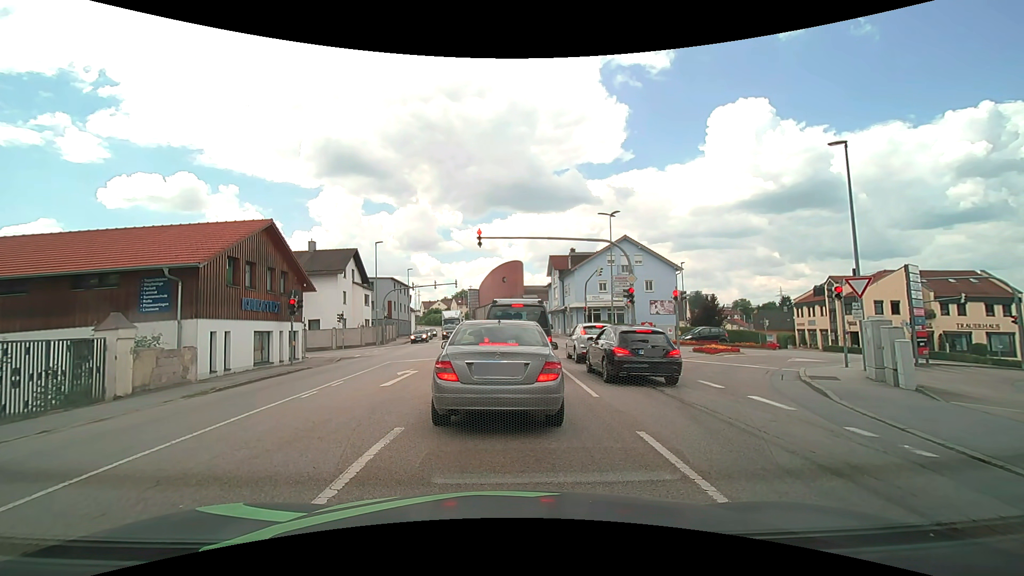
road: tertiary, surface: asphalt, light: Day
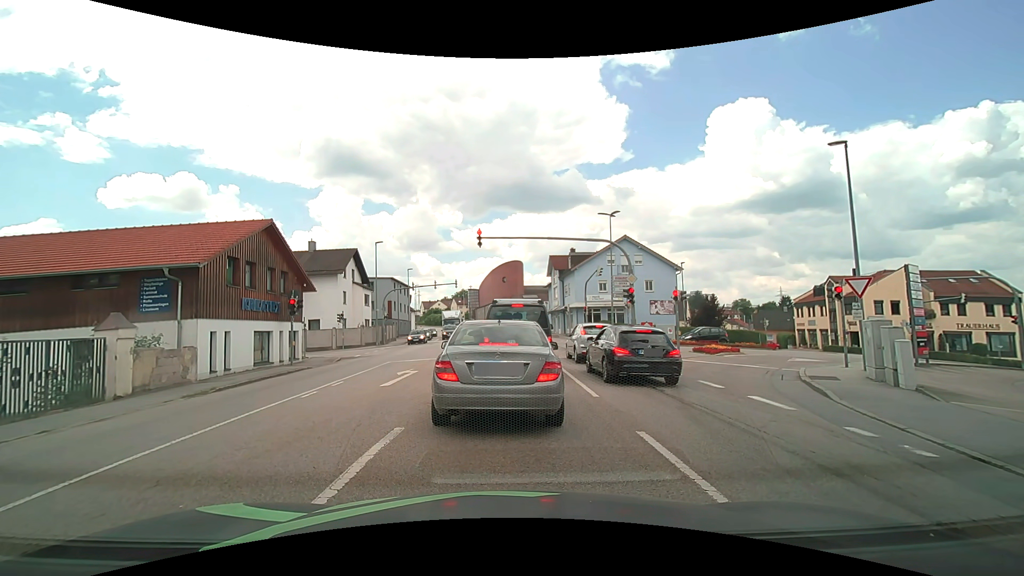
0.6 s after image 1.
(0.0, 0.0) m; 0°
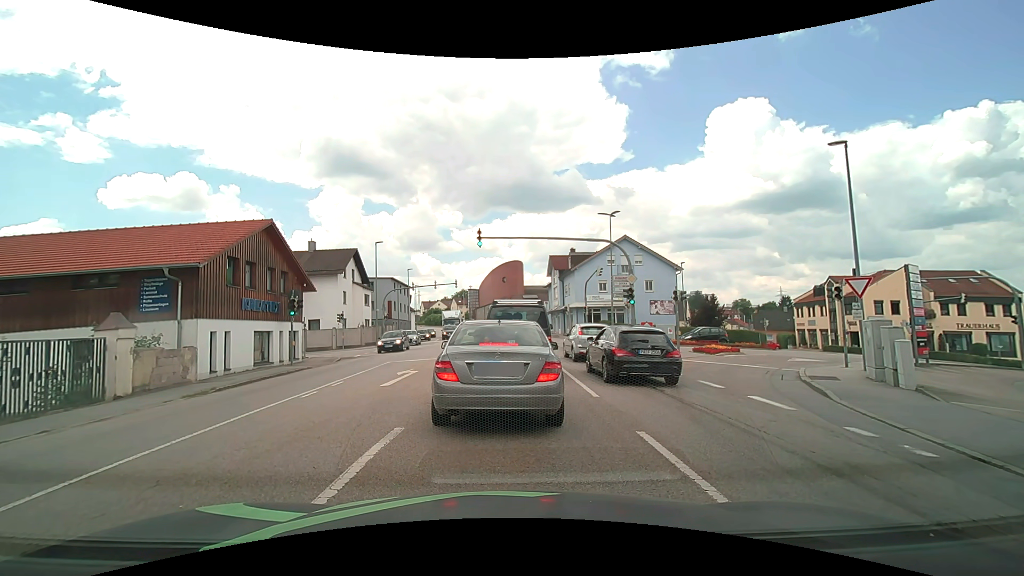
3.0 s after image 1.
(0.0, 0.0) m; 0°
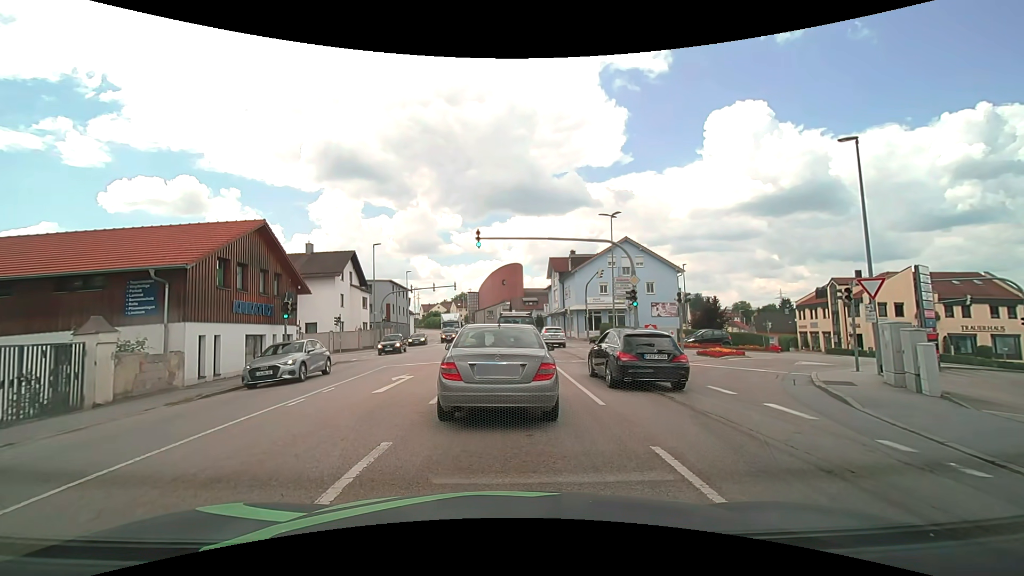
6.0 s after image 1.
(0.0, +0.7) m; 0°
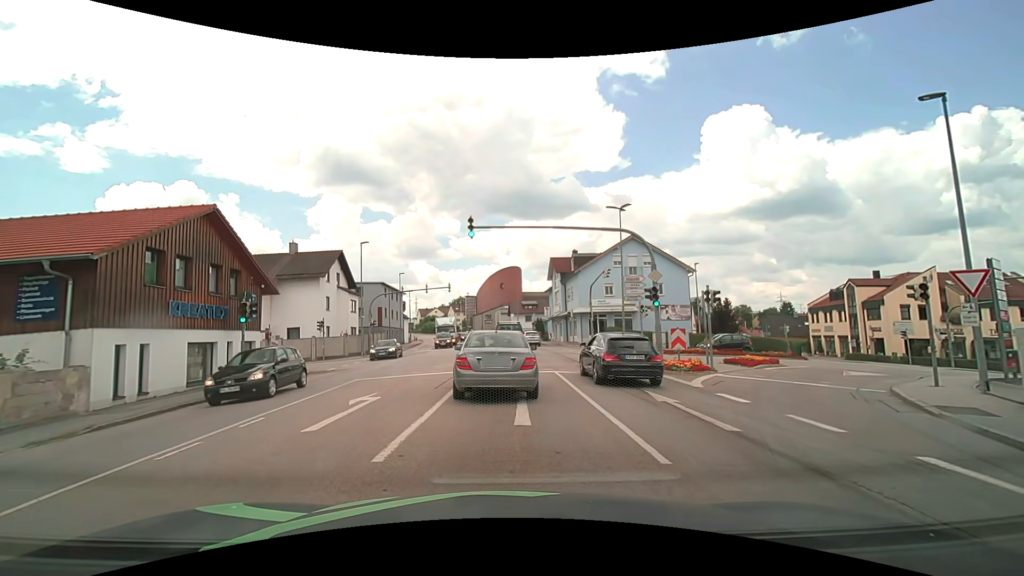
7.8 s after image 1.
(0.0, +4.0) m; +1°
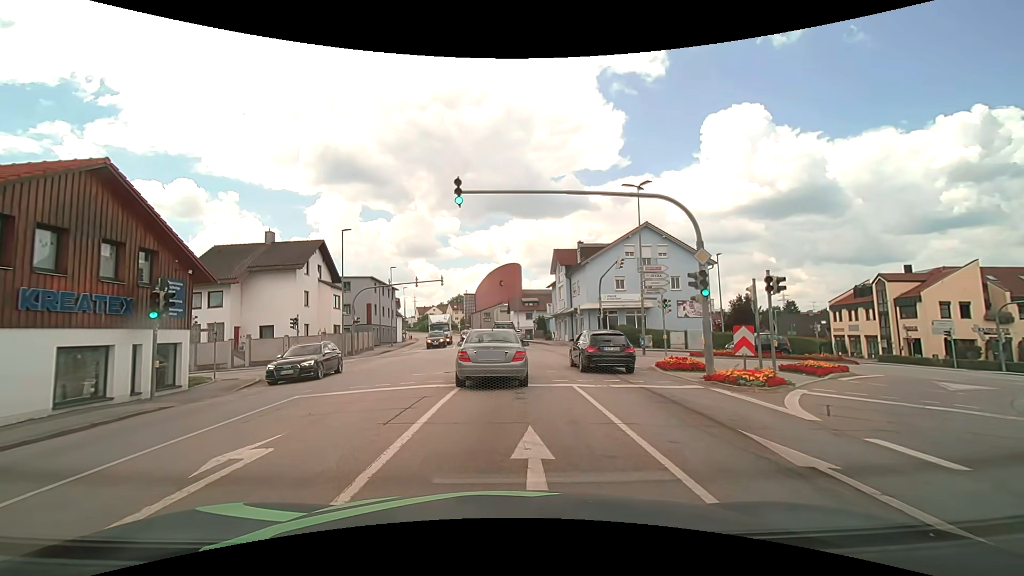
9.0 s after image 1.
(-0.1, +5.3) m; -1°
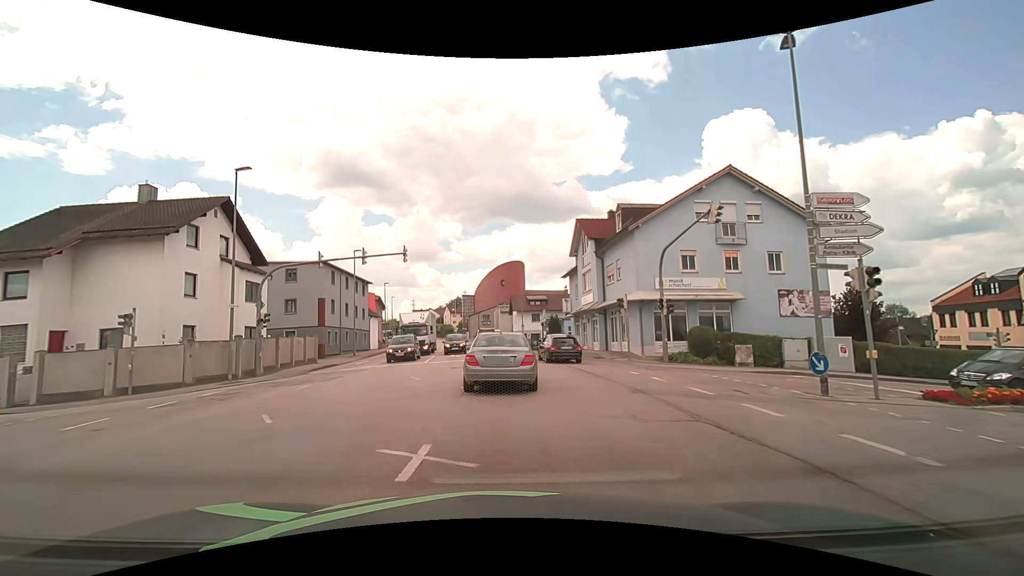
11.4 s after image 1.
(+0.1, +16.9) m; 0°
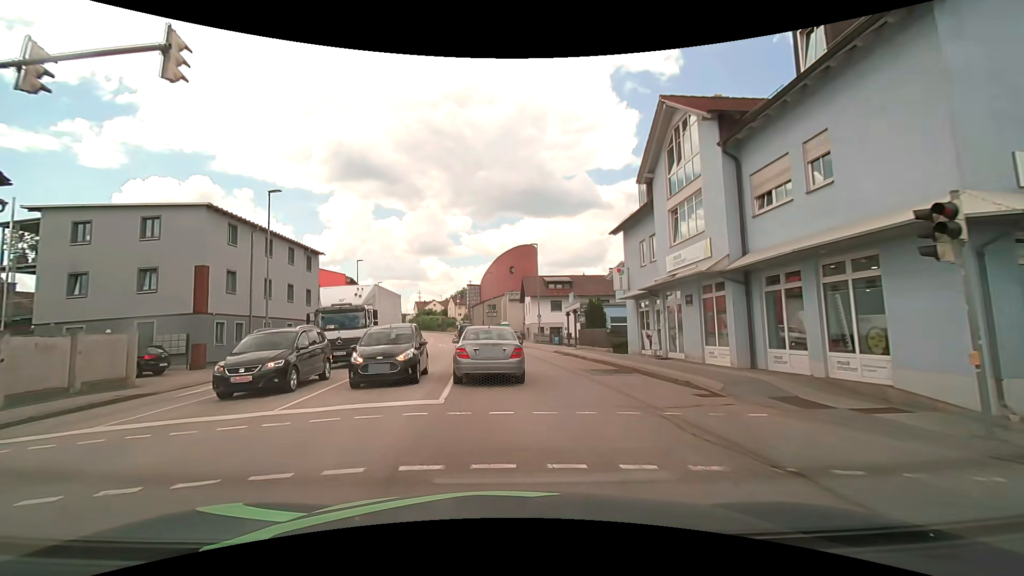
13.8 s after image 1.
(-0.1, +19.2) m; -1°
